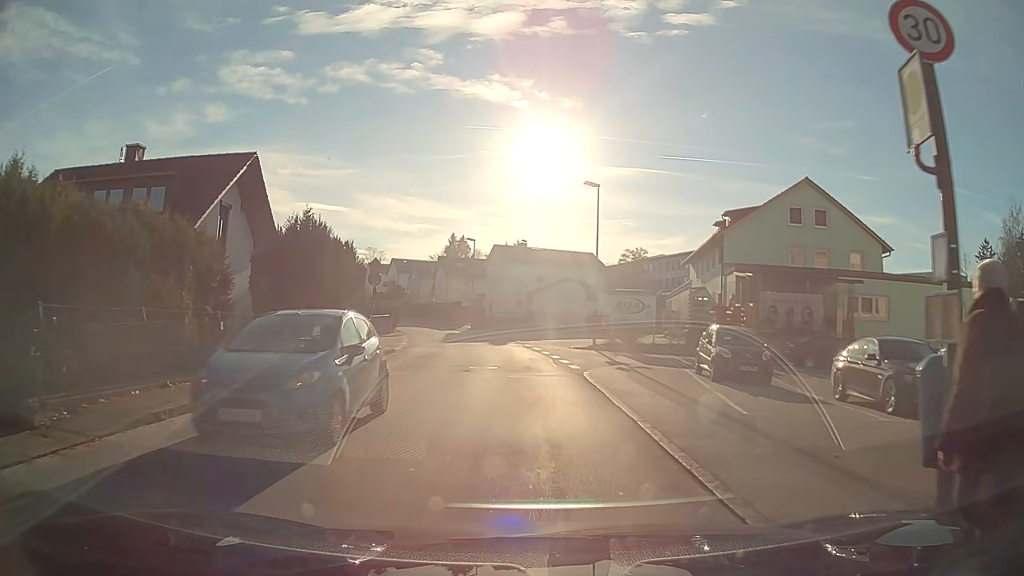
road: unclassified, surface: asphalt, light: Day
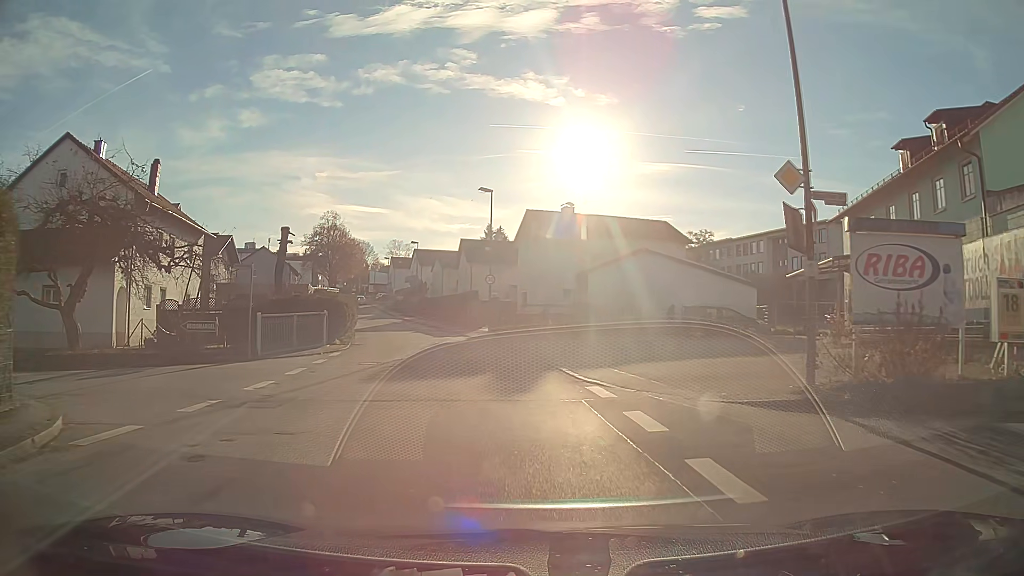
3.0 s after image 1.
(-0.6, +23.4) m; -4°
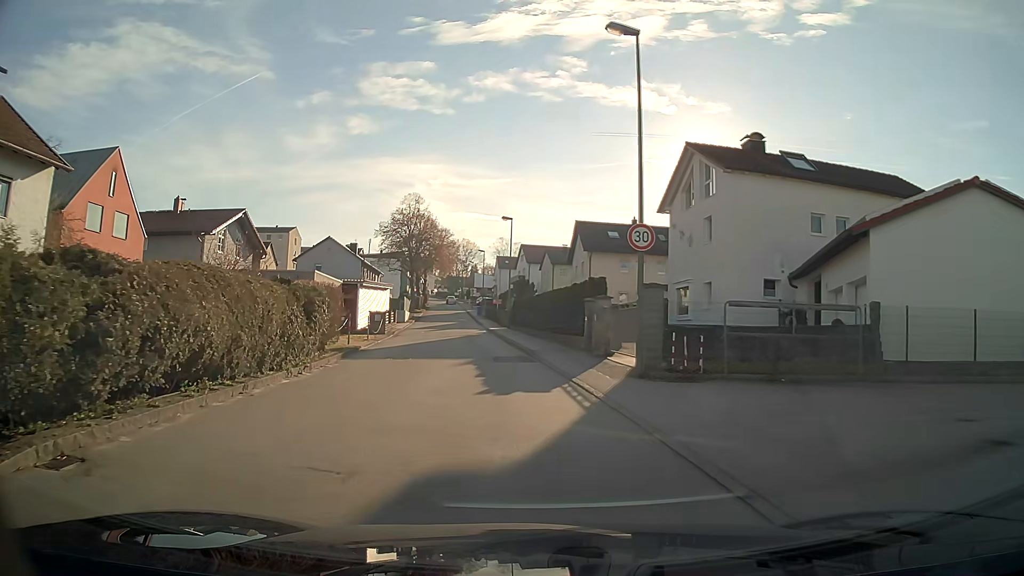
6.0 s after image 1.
(-2.0, +23.0) m; -10°
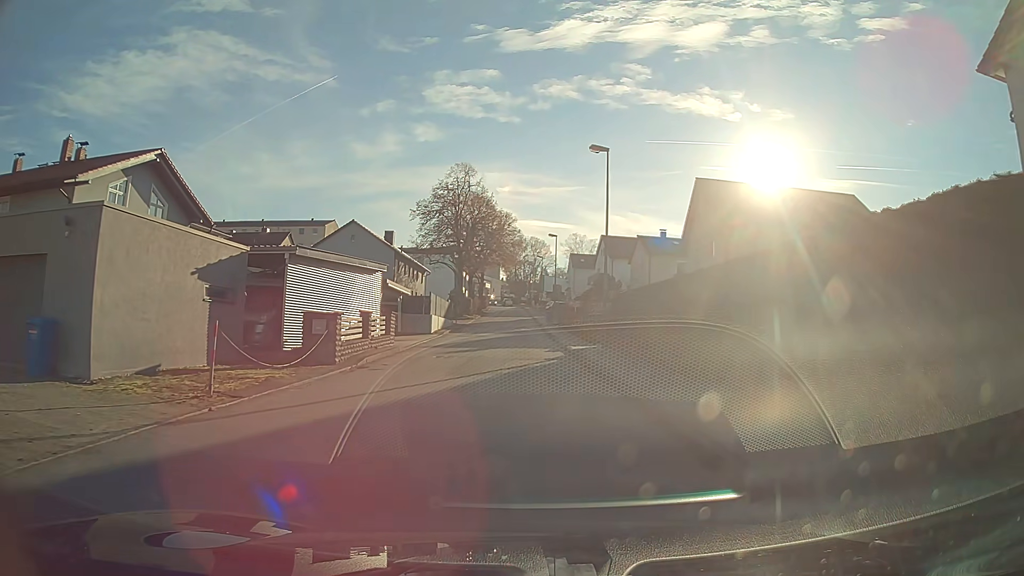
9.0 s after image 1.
(-1.5, +22.6) m; -5°
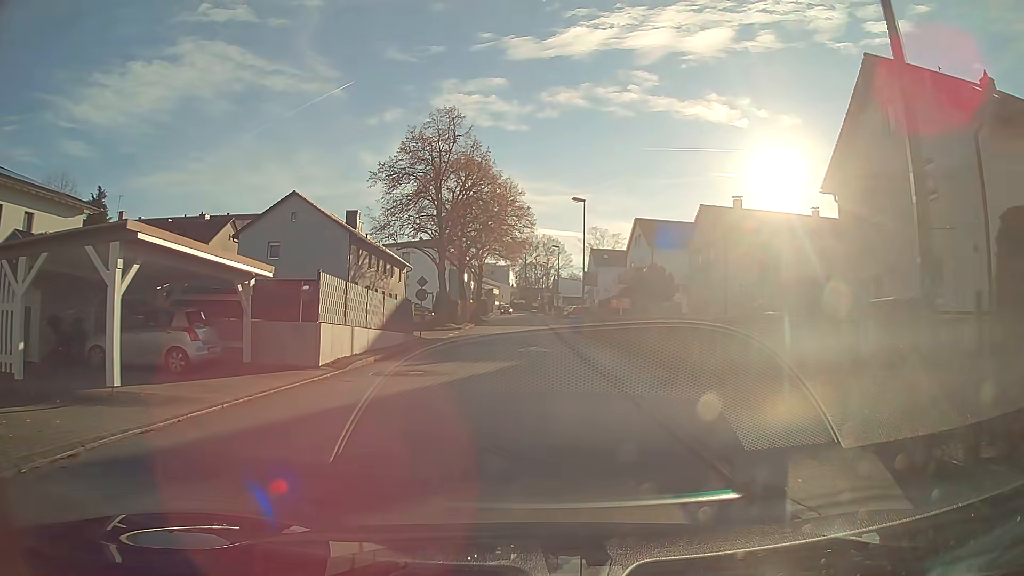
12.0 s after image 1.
(-0.2, +22.1) m; -1°
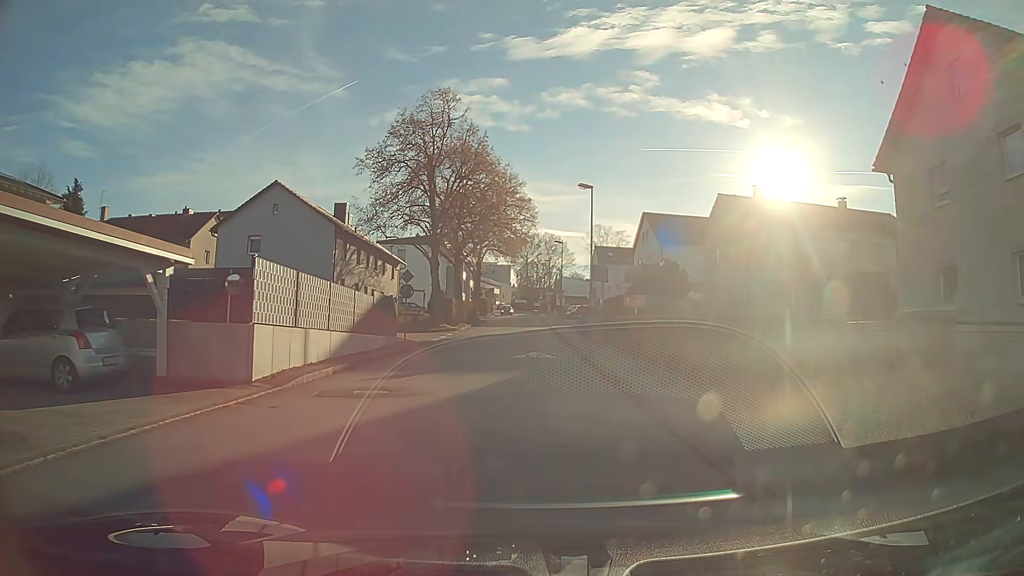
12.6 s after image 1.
(0.0, +4.2) m; 0°
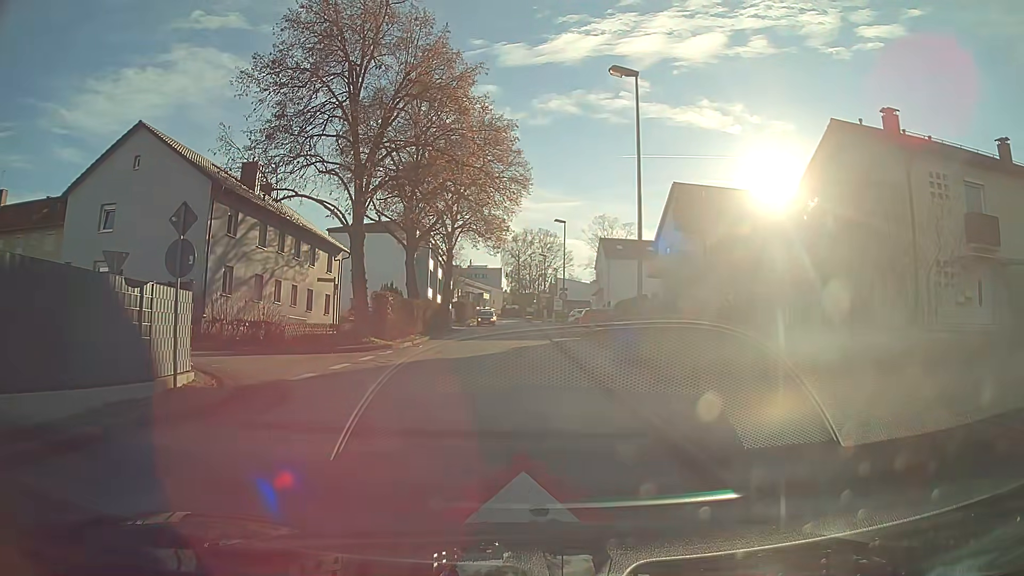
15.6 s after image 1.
(+0.1, +17.9) m; 0°
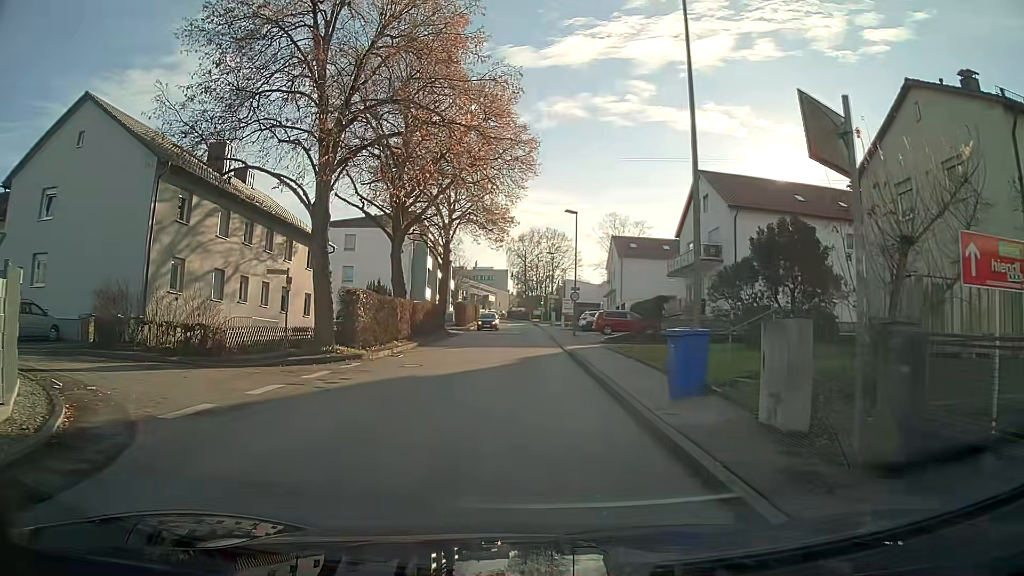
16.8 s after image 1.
(0.0, +5.5) m; 0°
